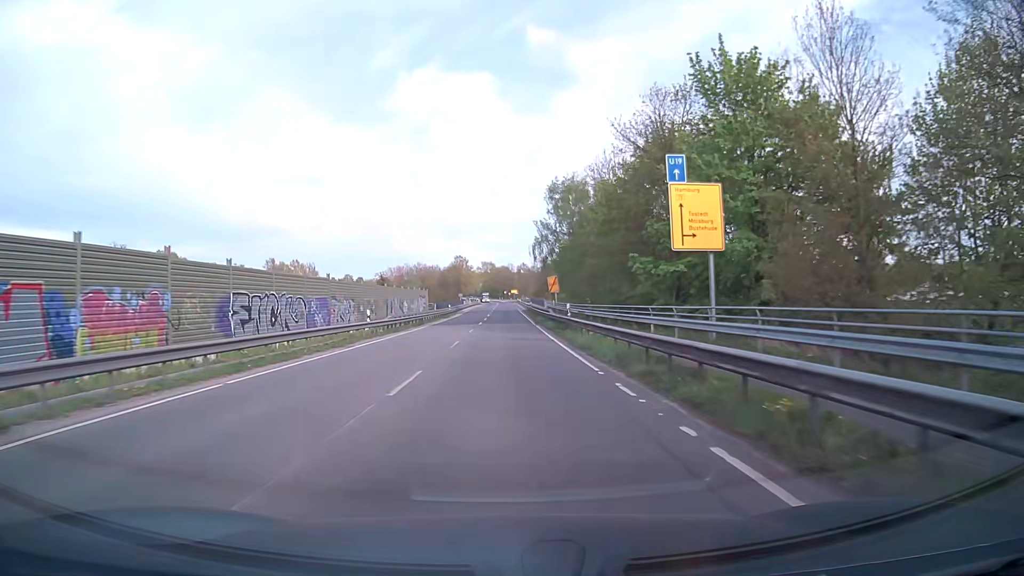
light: Day
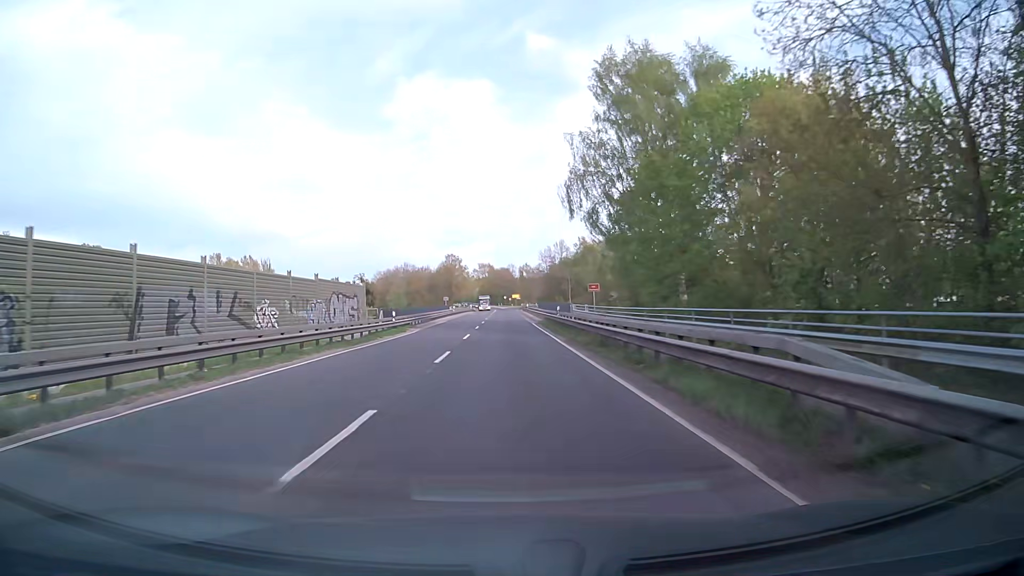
(0.0, +41.8) m; 0°
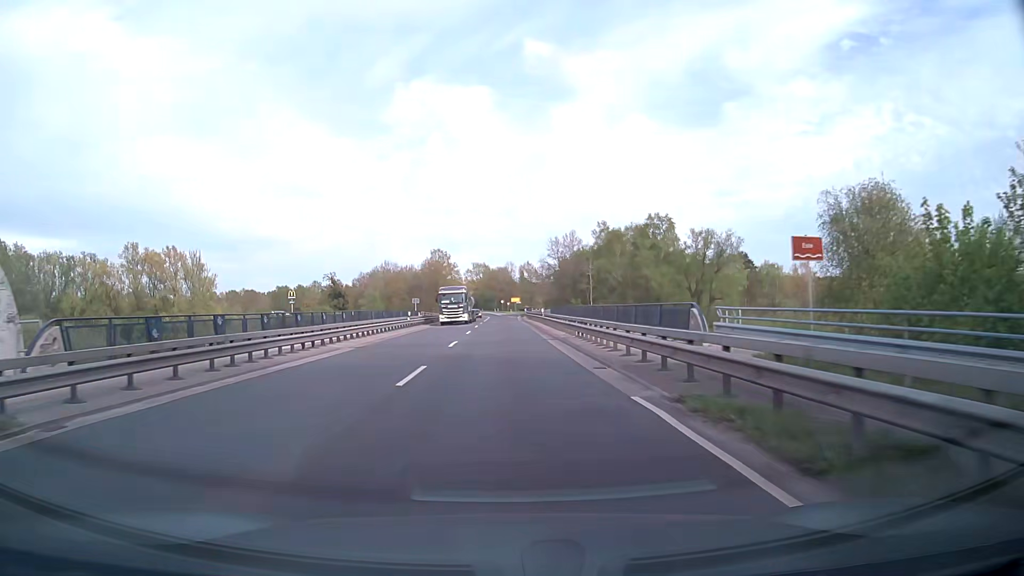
(+0.1, +40.9) m; 0°
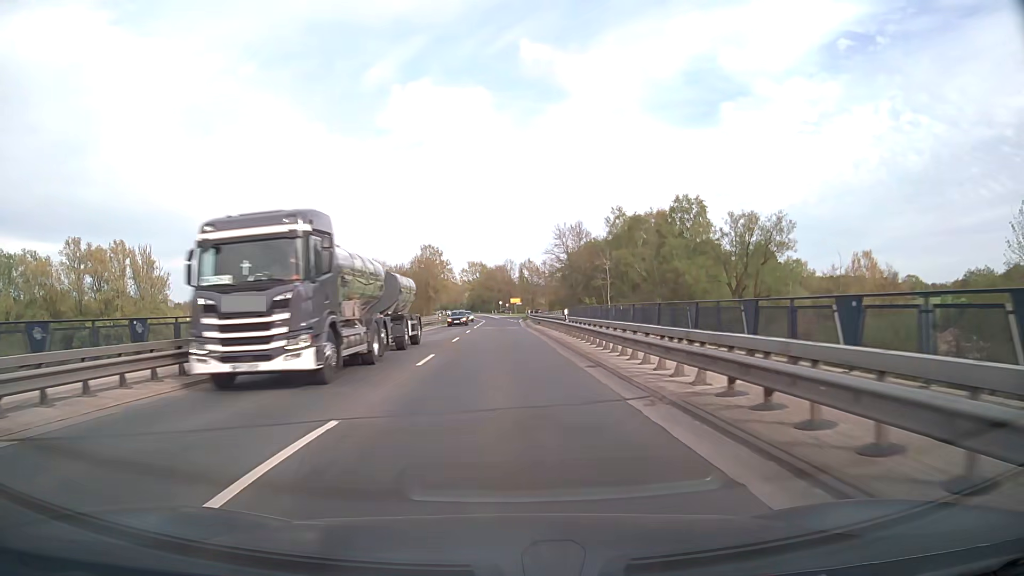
(0.0, +20.1) m; 0°
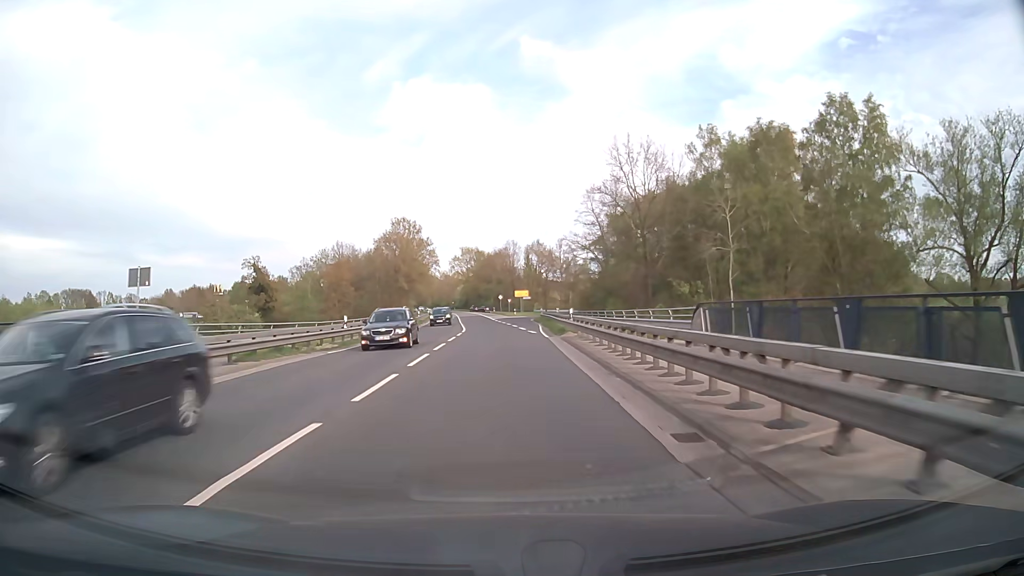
(-0.3, +48.8) m; 0°
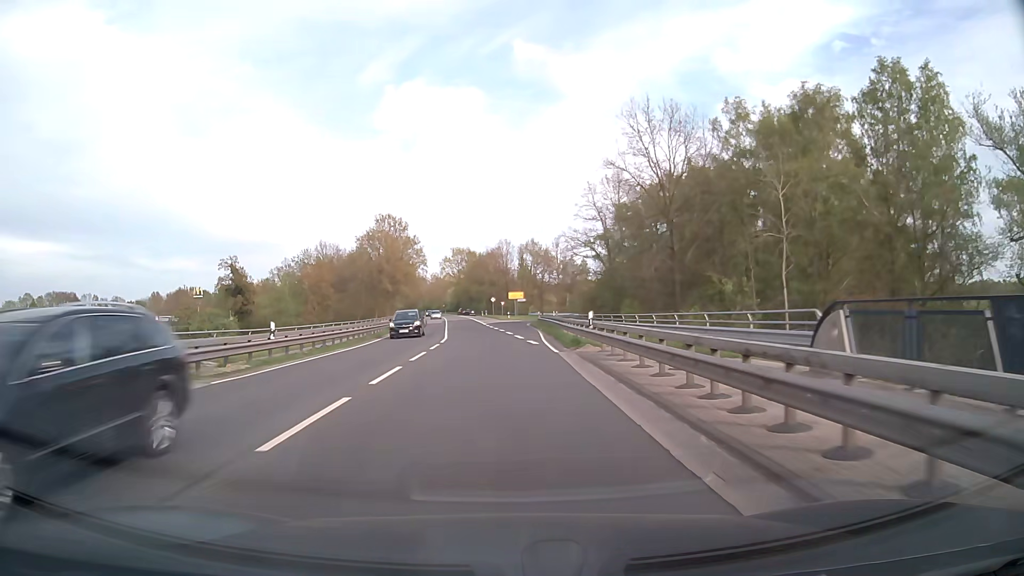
(0.0, +9.4) m; +1°
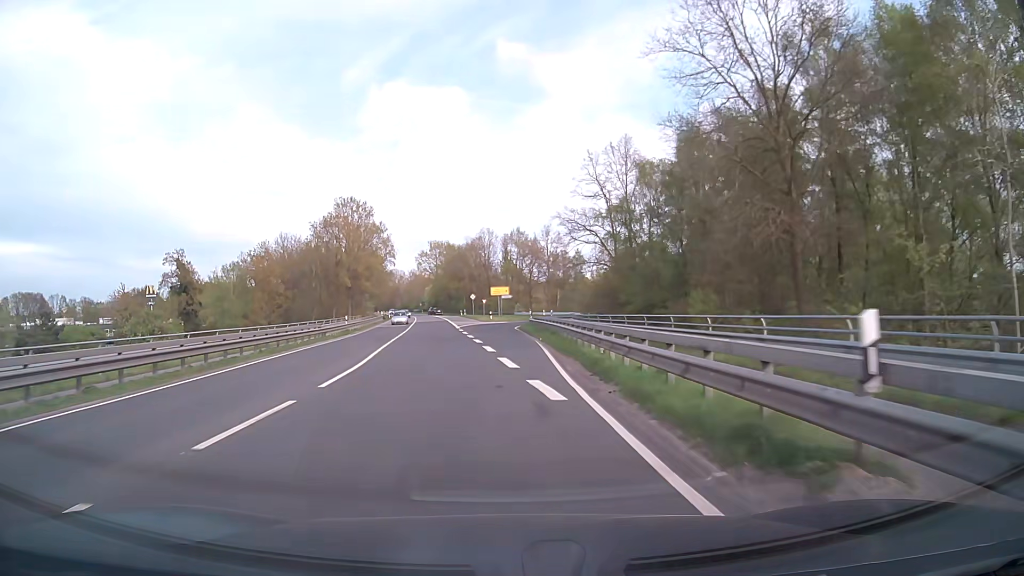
(+0.2, +18.0) m; +1°
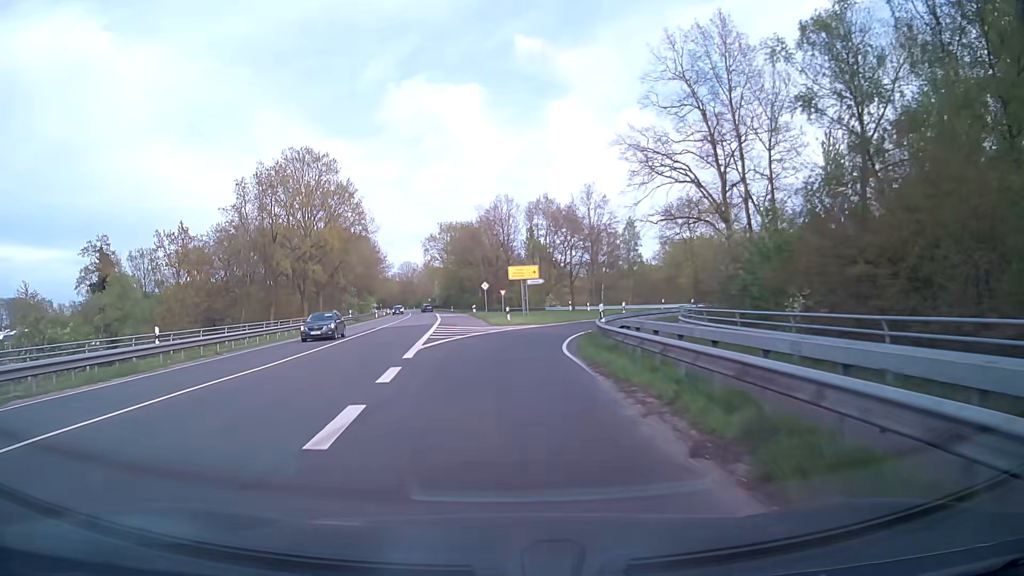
(0.0, +33.0) m; -2°
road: primary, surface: asphalt
(0, +10) (0, +20) (+2, +30) (+5, +39) (+10, +48) (+16, +56) (+24, +62) (+32, +67) (+42, +70) (+51, +74) m
